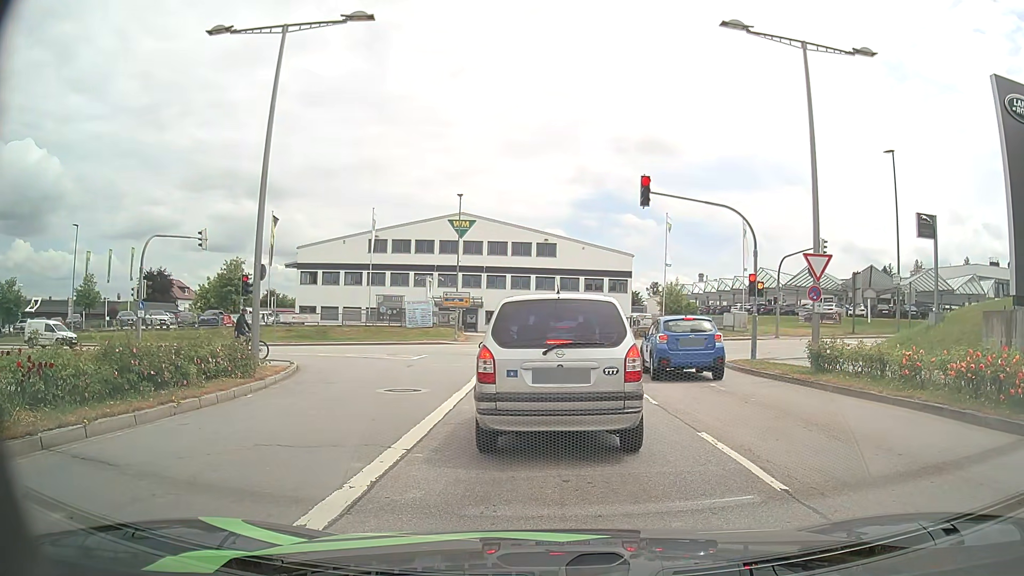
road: secondary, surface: asphalt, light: Day
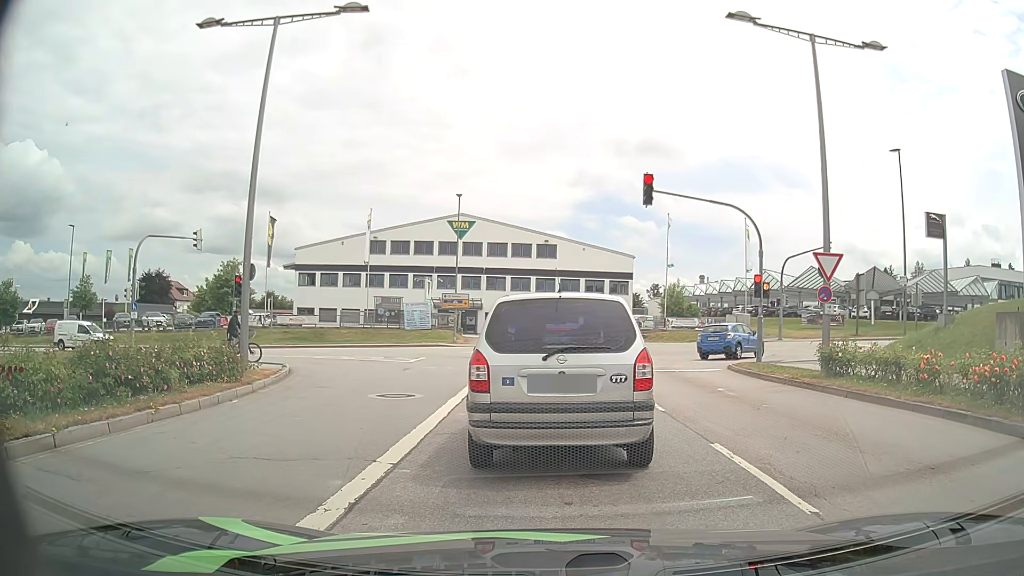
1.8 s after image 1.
(0.0, +0.7) m; 0°
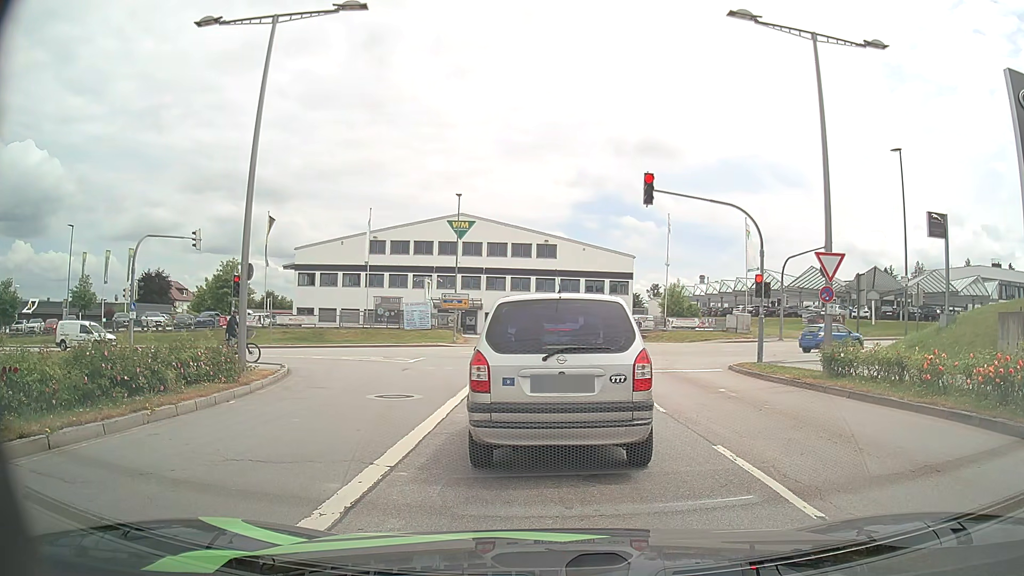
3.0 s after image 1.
(0.0, +0.2) m; 0°
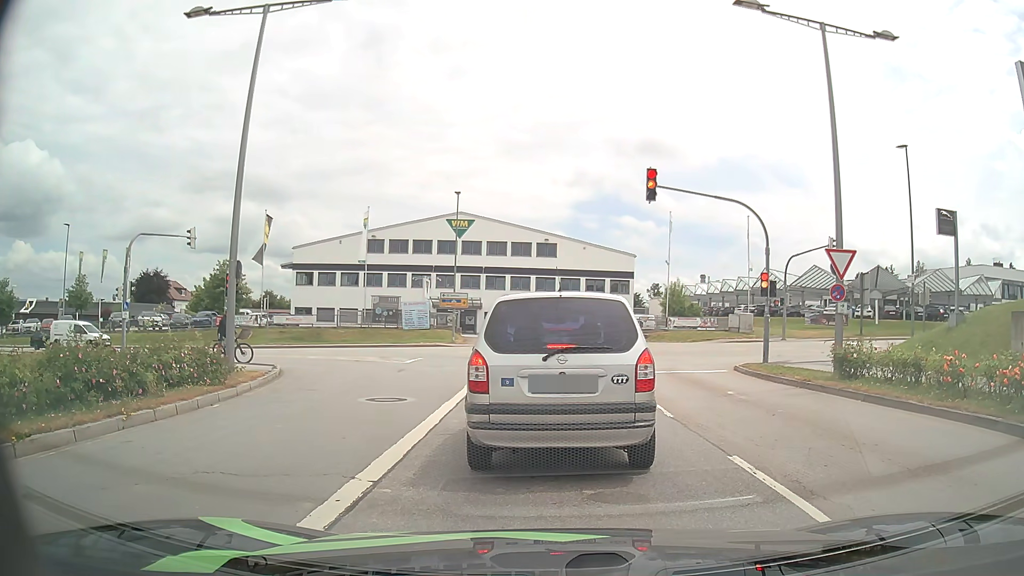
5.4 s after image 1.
(0.0, +0.6) m; 0°
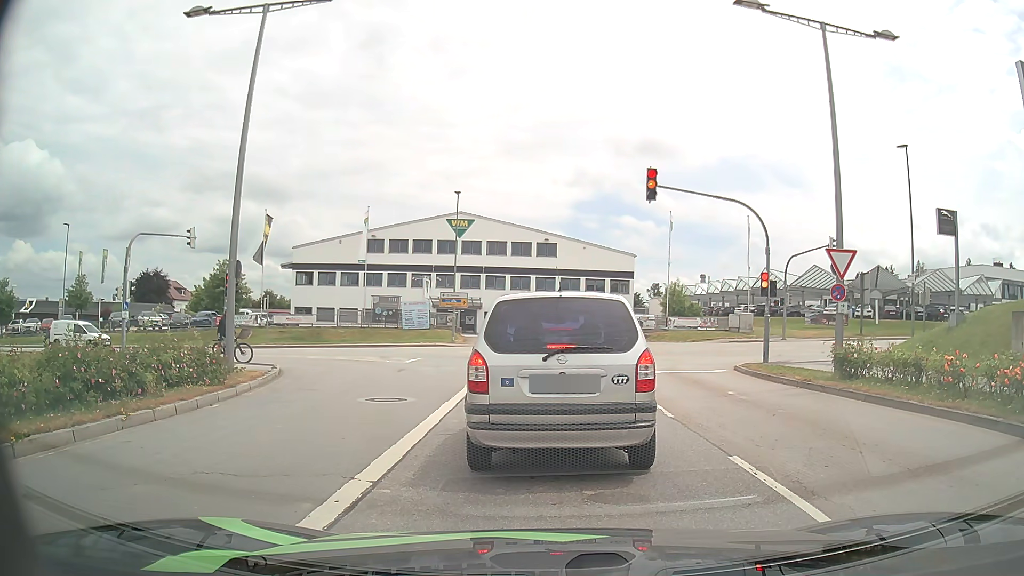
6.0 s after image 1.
(0.0, +0.1) m; 0°
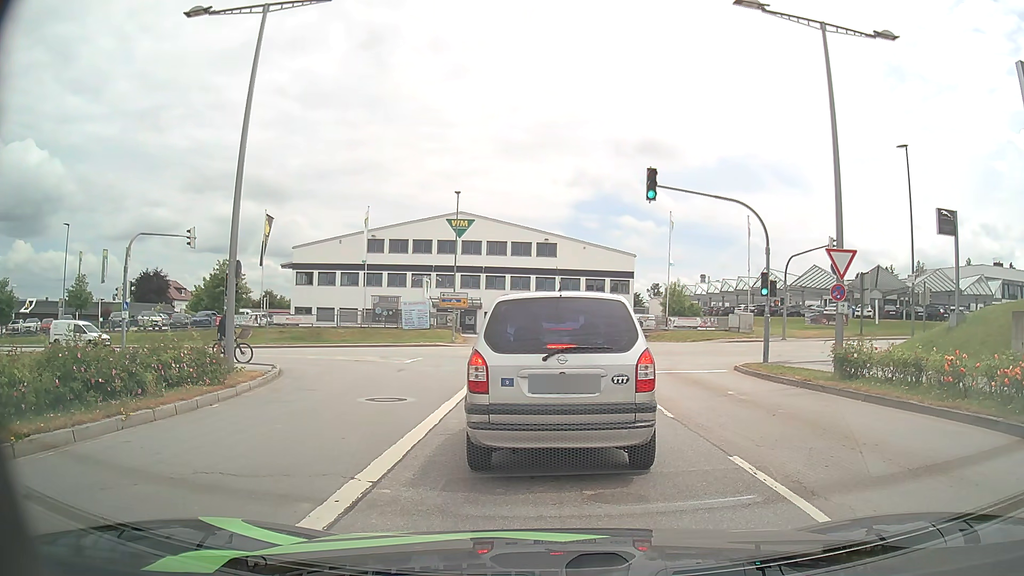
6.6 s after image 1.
(0.0, 0.0) m; 0°
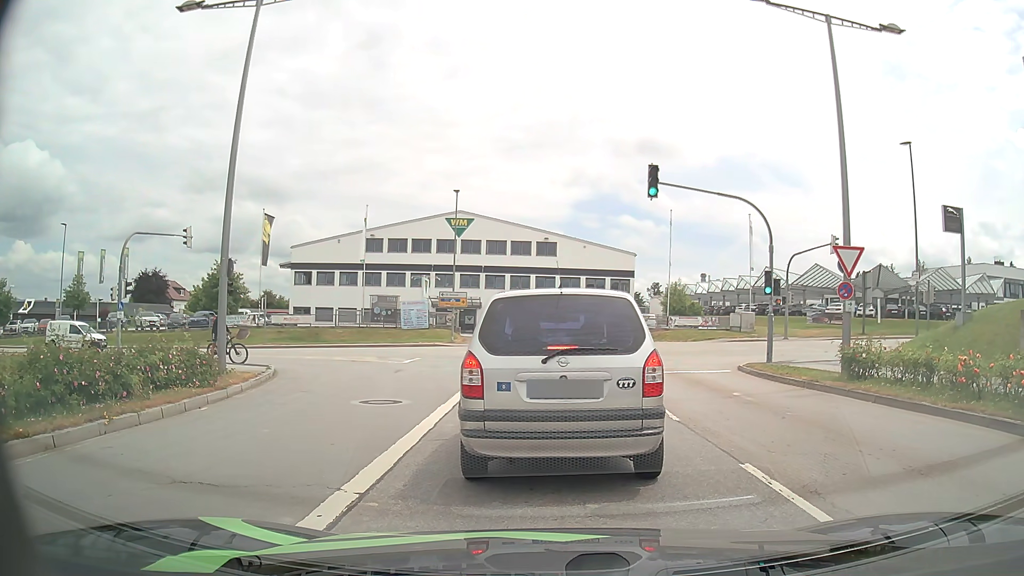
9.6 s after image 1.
(0.0, +0.4) m; 0°
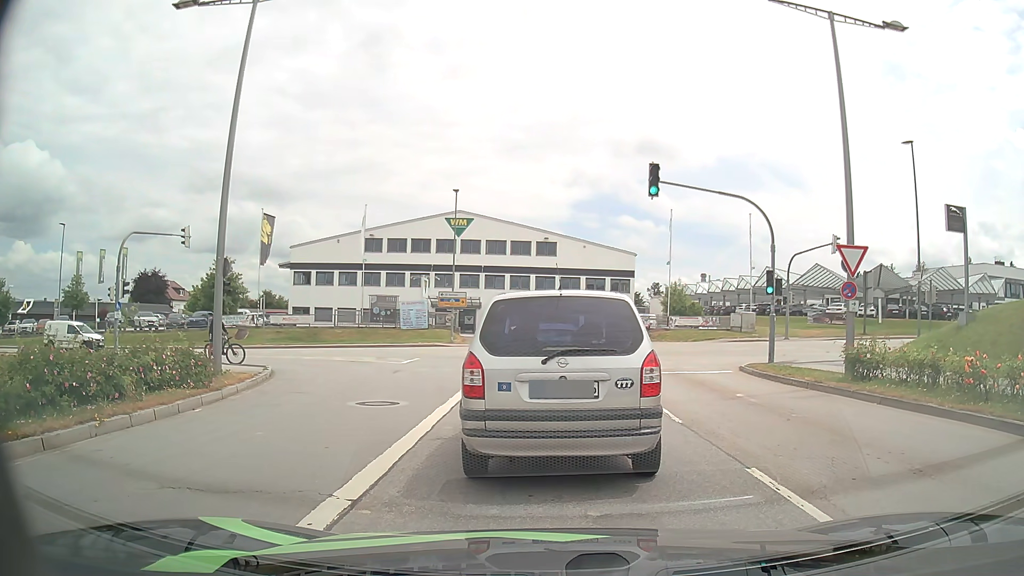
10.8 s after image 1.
(0.0, +0.2) m; 0°
(0, +10) (-1, +20) (-4, +30) (-10, +37) (-19, +41) (-29, +42) (-39, +41) (-49, +40) (-59, +40) (-69, +39) m
